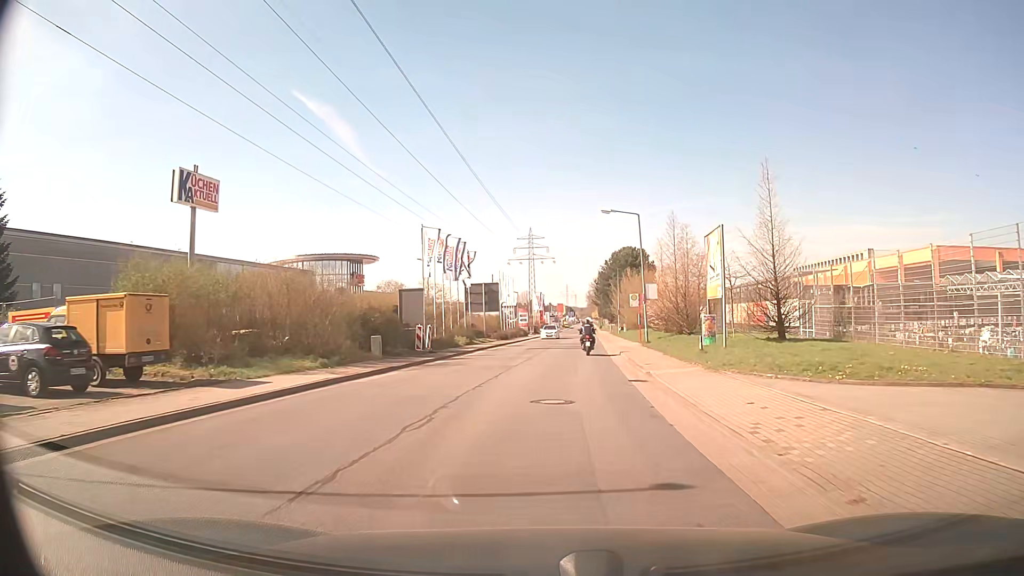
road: residential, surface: asphalt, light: Day
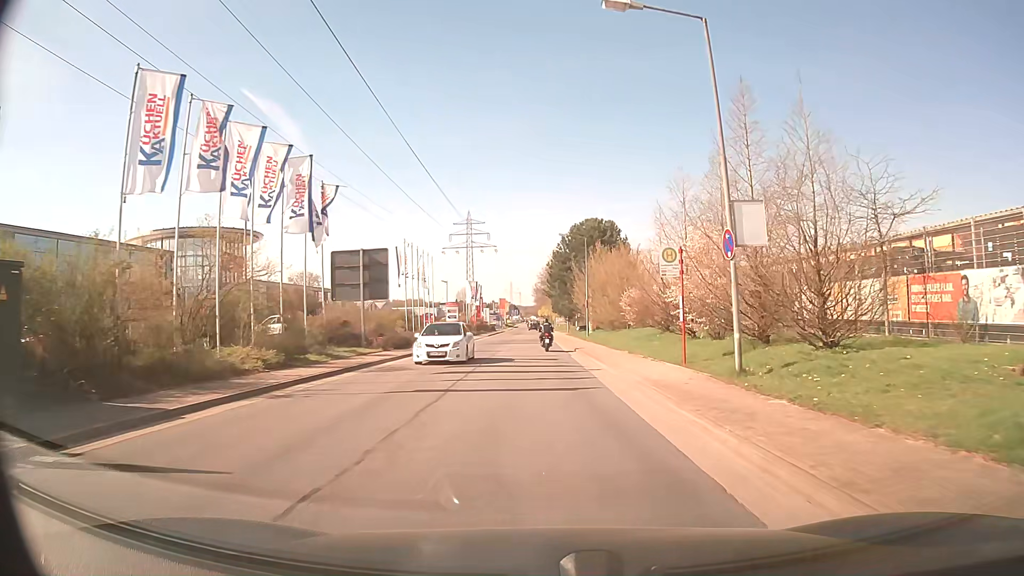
(+0.8, +25.9) m; +4°
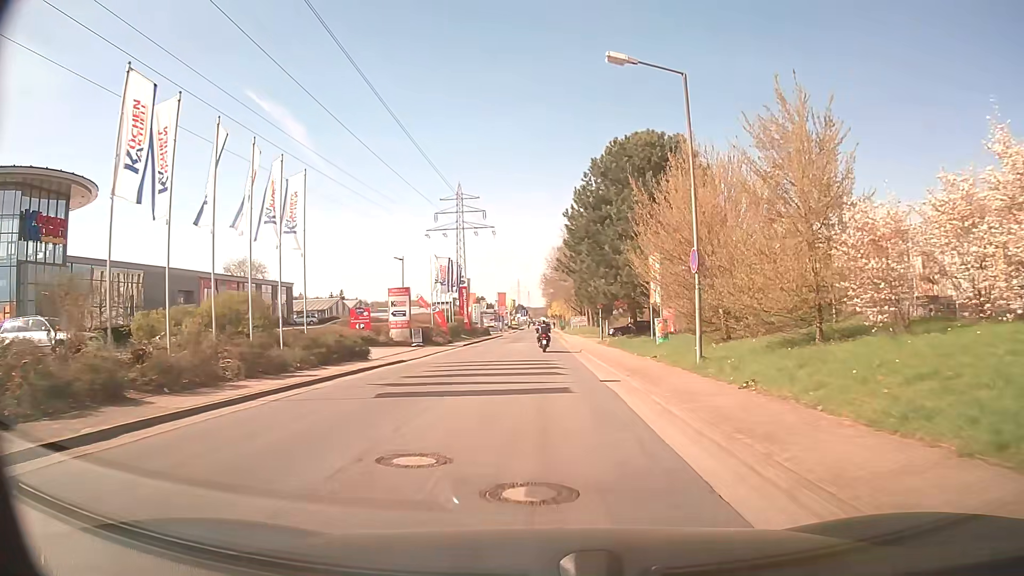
(0.0, +34.2) m; -1°
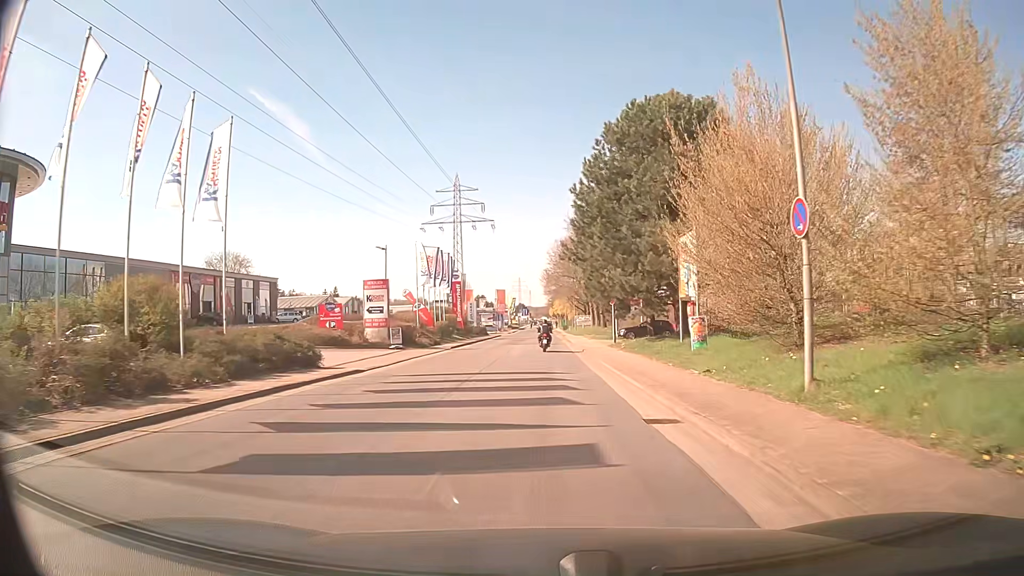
(0.0, +7.0) m; 0°
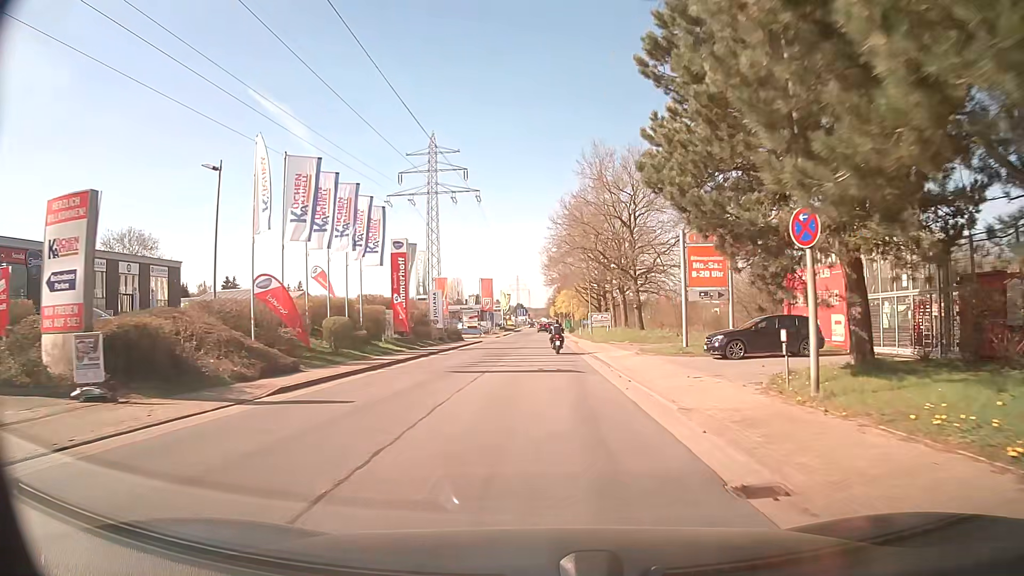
(+0.1, +27.7) m; 0°
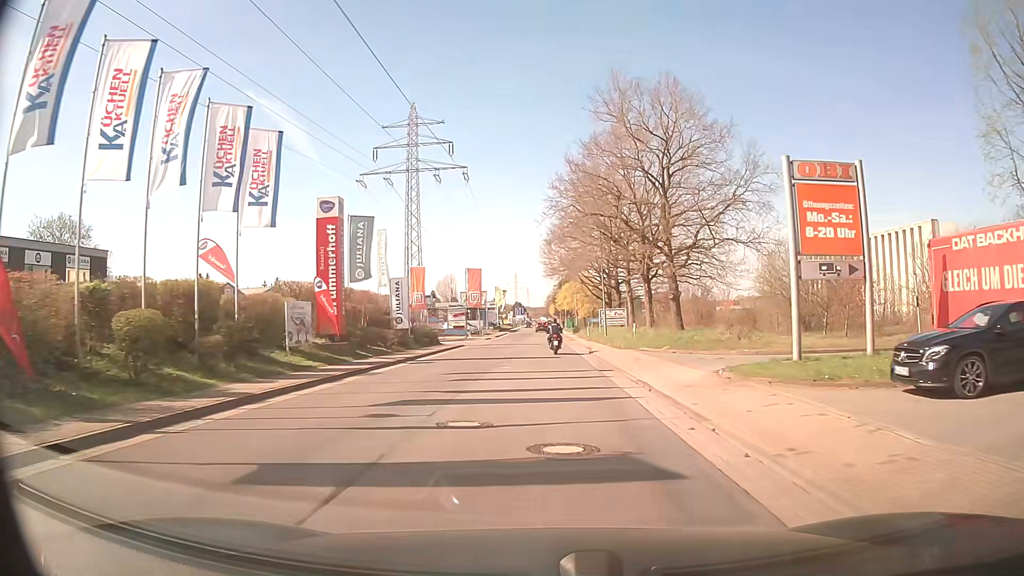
(0.0, +13.7) m; -1°
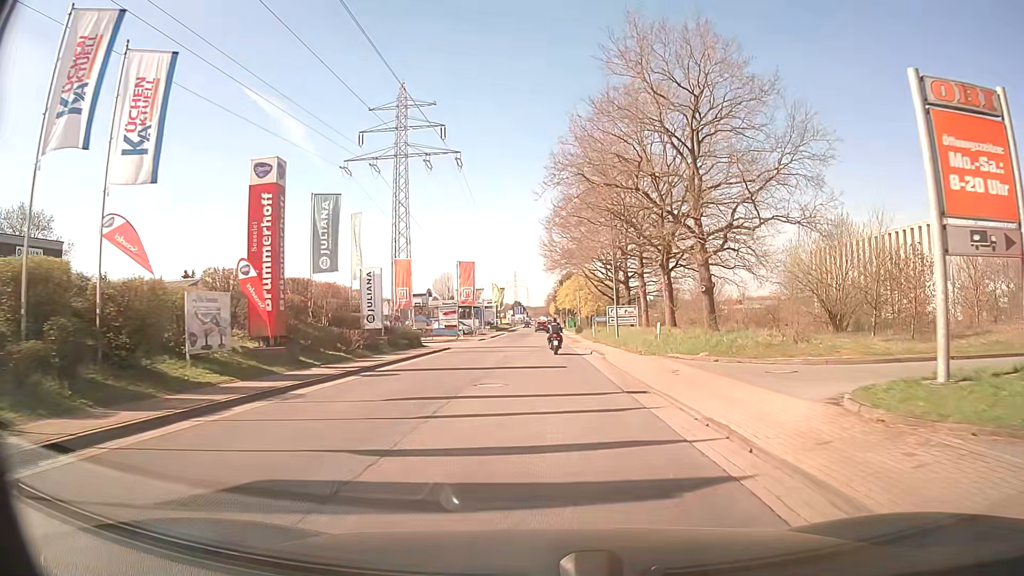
(+0.1, +6.8) m; +1°
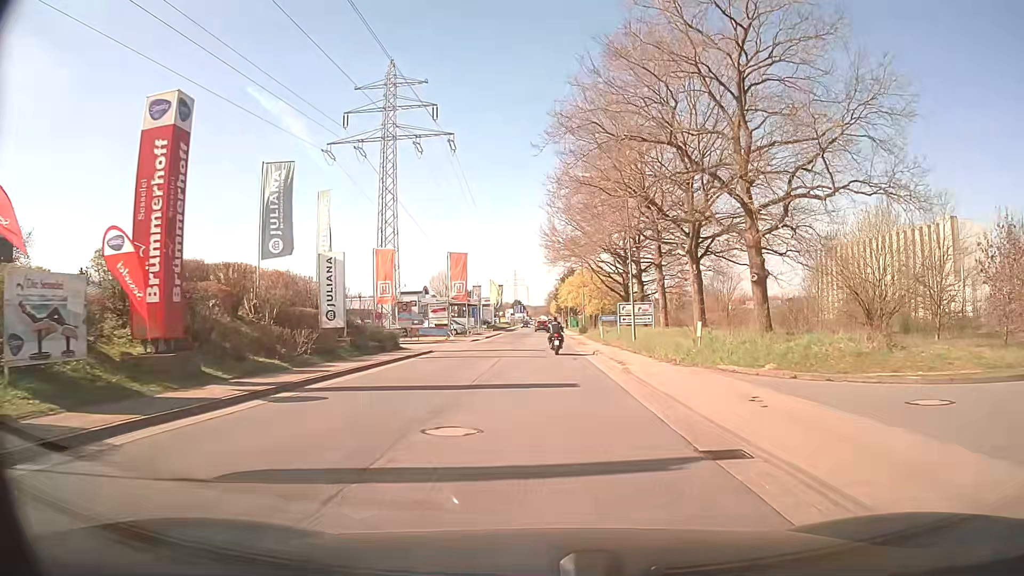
(0.0, +6.6) m; 0°
